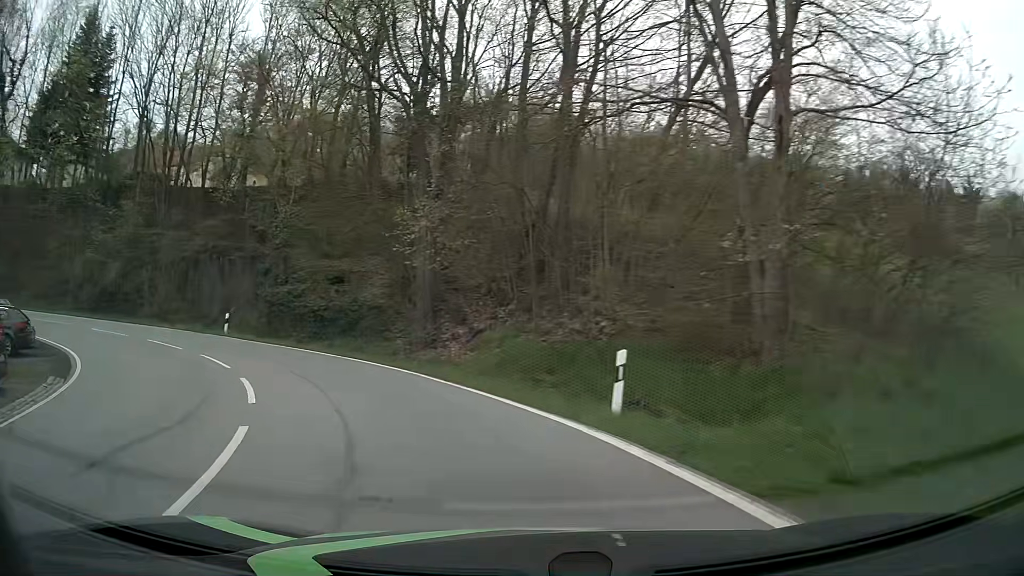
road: tertiary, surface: asphalt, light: Day
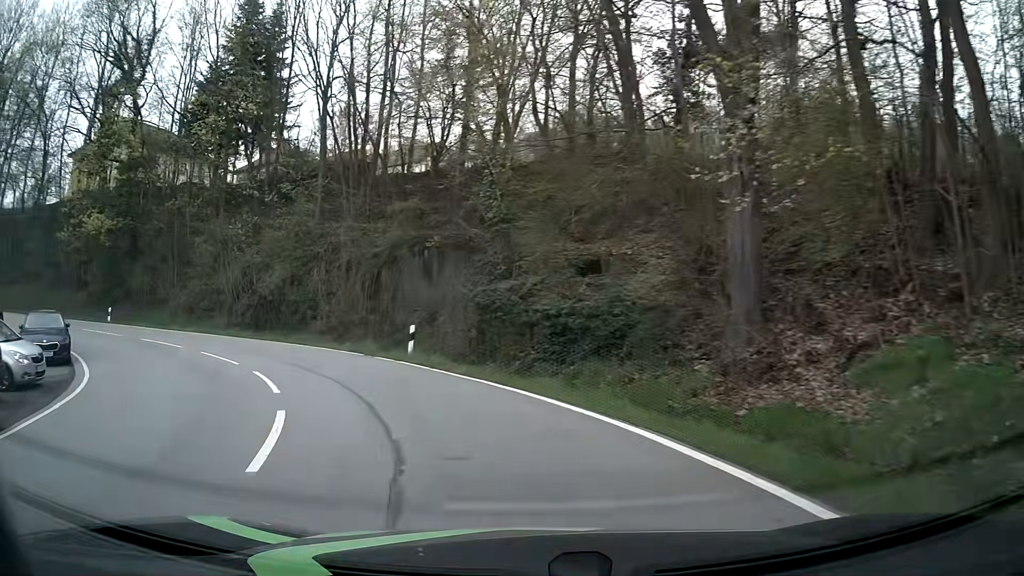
(-2.3, +11.3) m; -23°
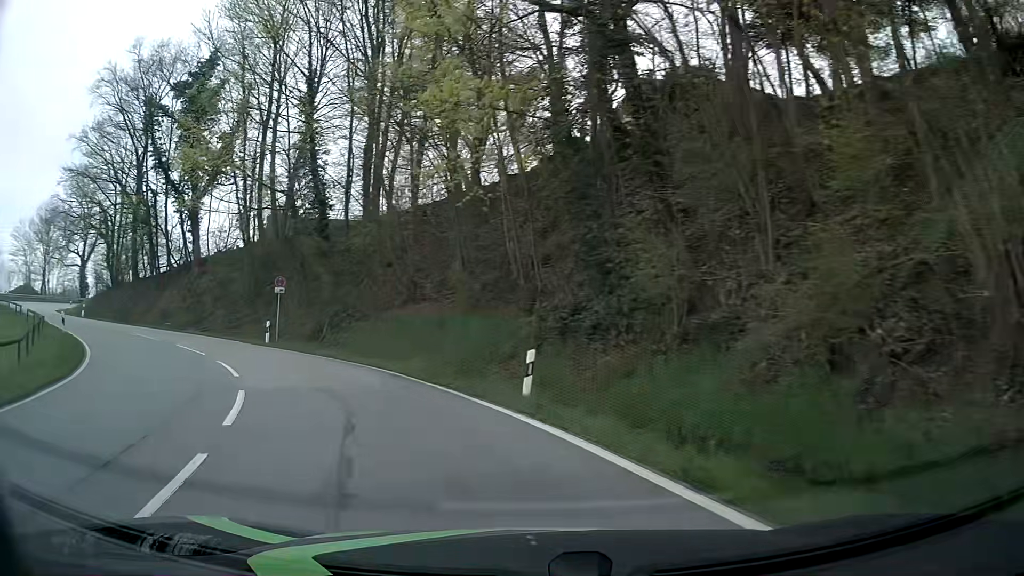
(-12.4, +25.0) m; -55°
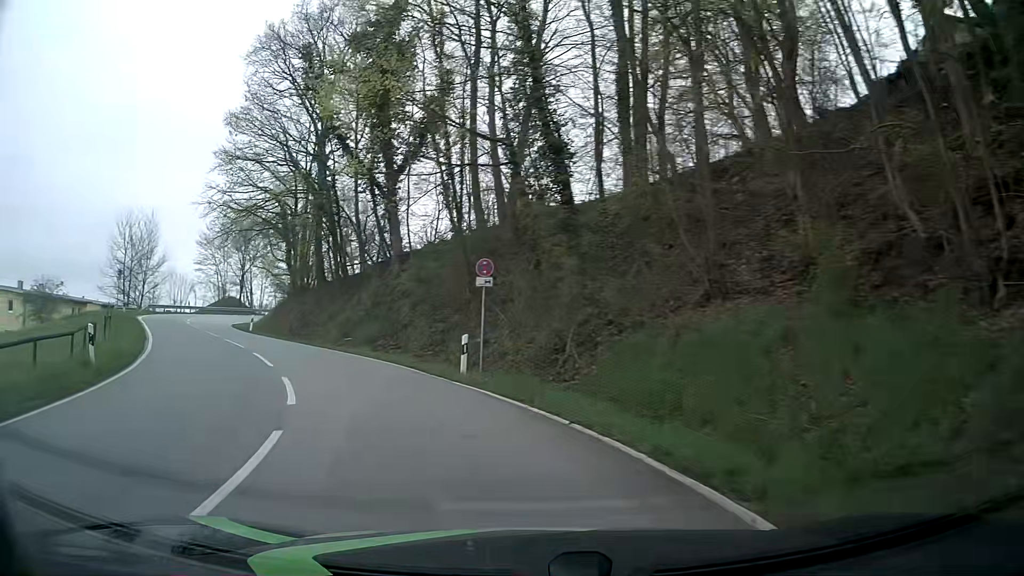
(-2.3, +11.4) m; -22°
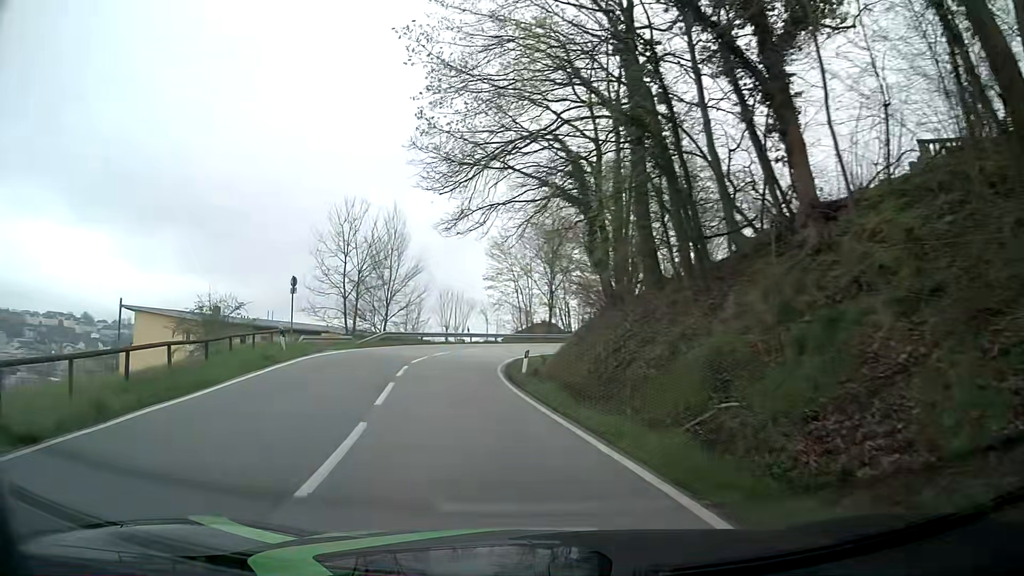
(-5.0, +17.4) m; -29°
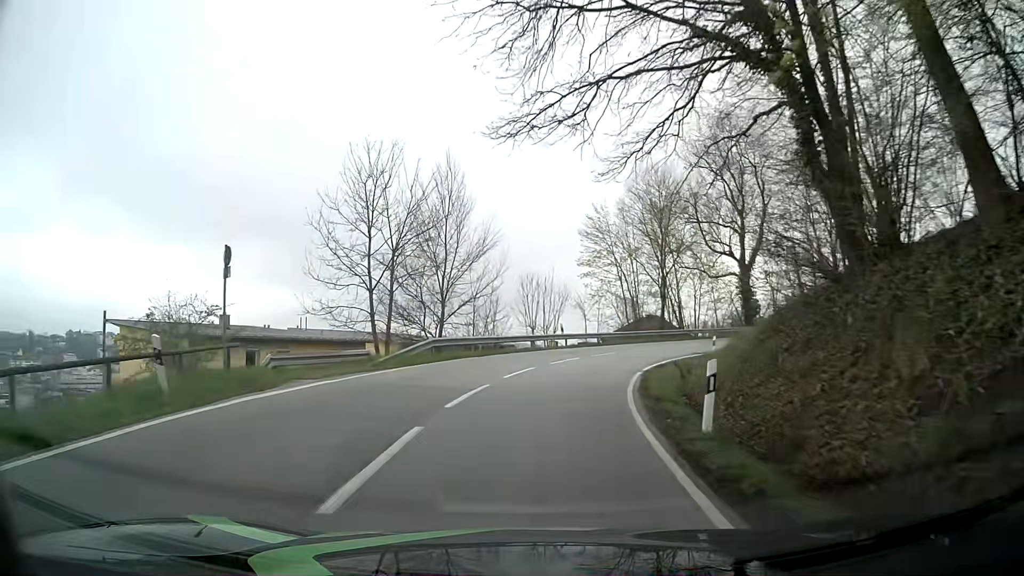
(-1.4, +12.8) m; -10°
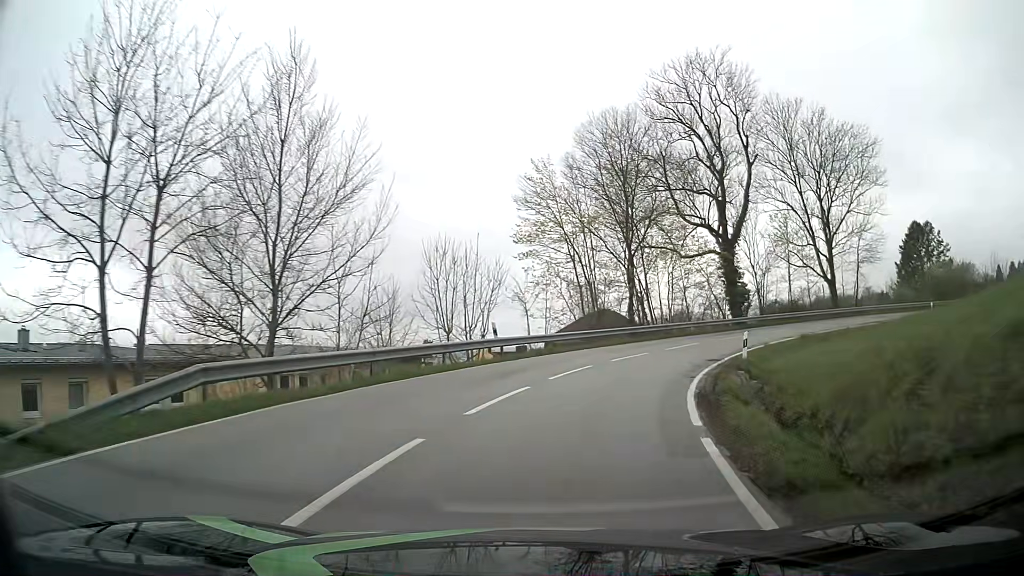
(+0.5, +13.2) m; +5°
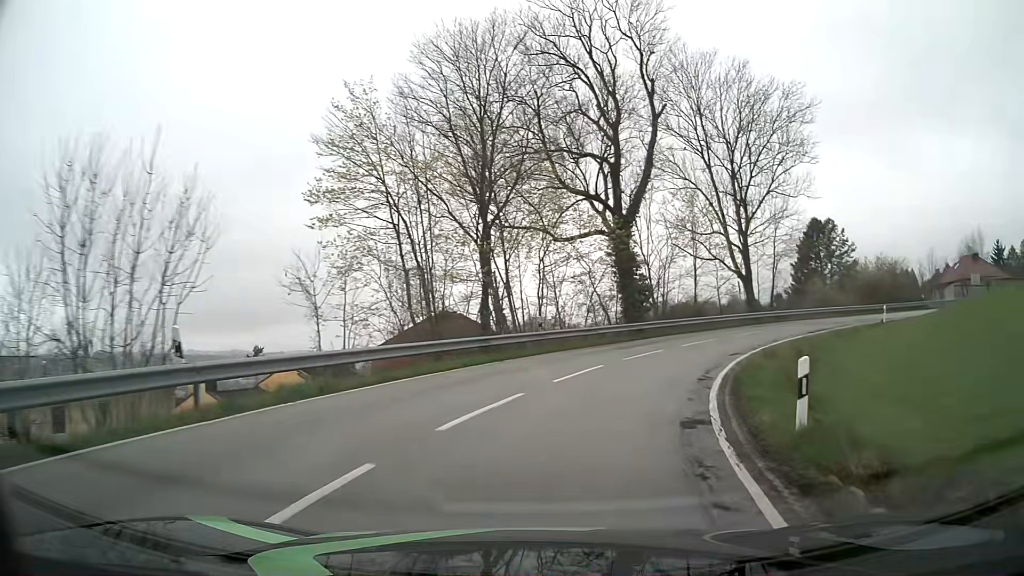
(+1.6, +13.1) m; +13°
